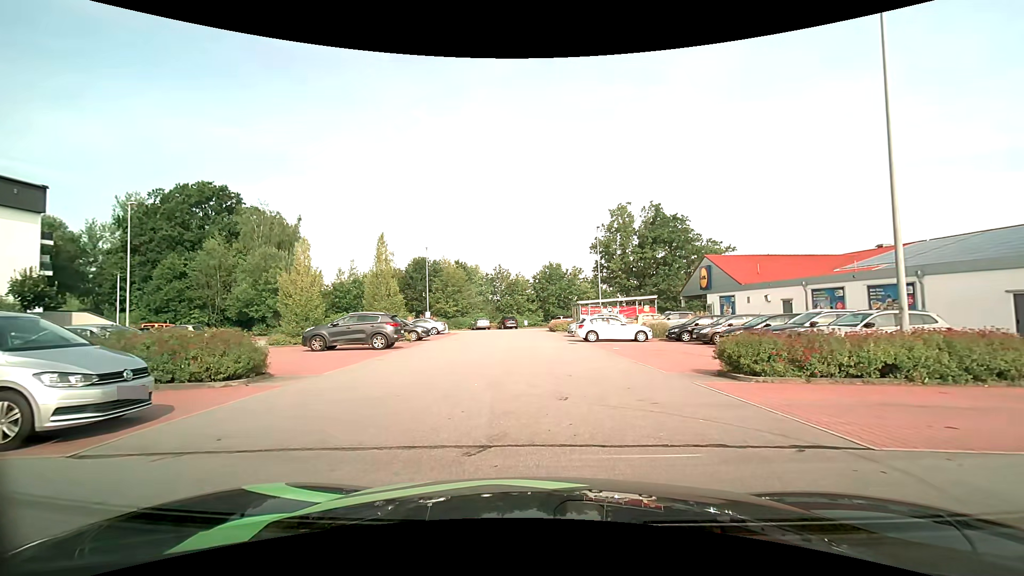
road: residential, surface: asphalt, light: Day
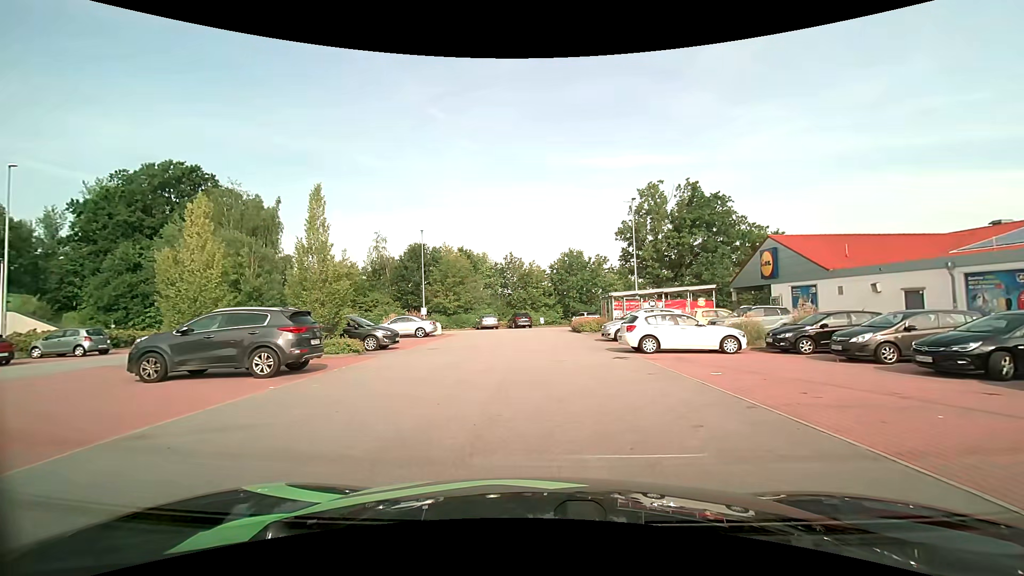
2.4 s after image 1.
(-0.4, +10.6) m; -3°
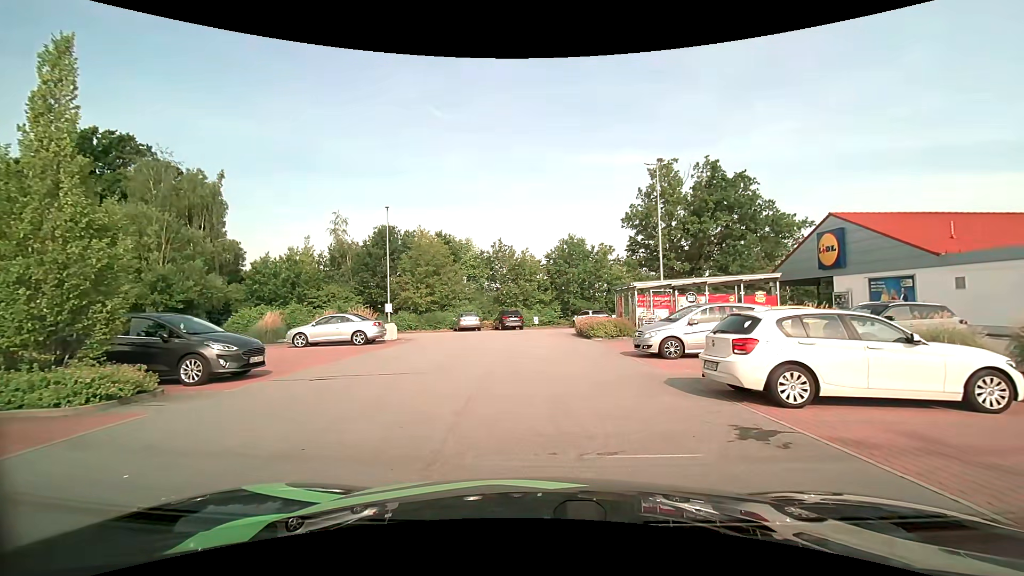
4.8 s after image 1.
(0.0, +9.8) m; 0°
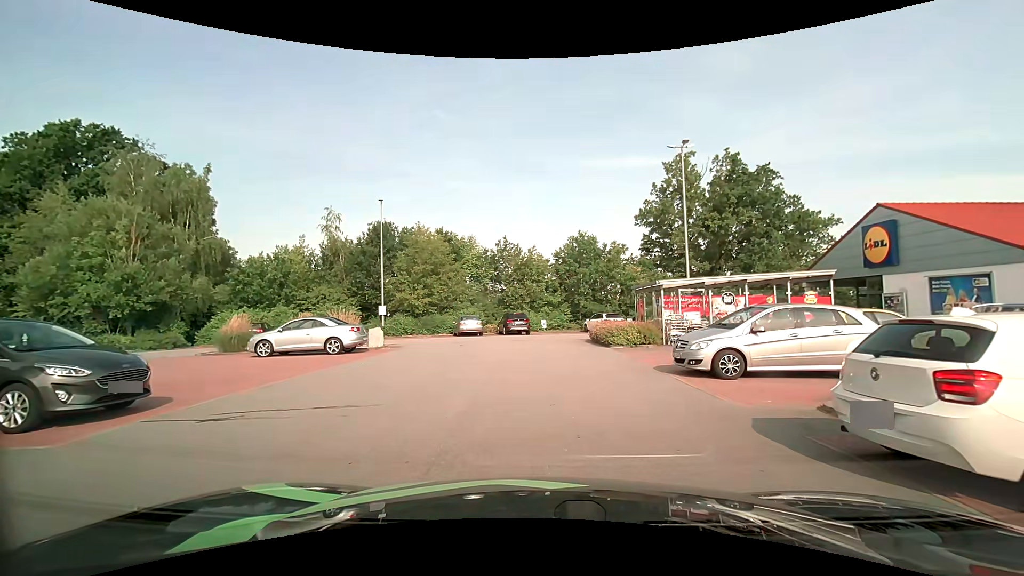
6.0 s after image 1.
(0.0, +3.6) m; -1°
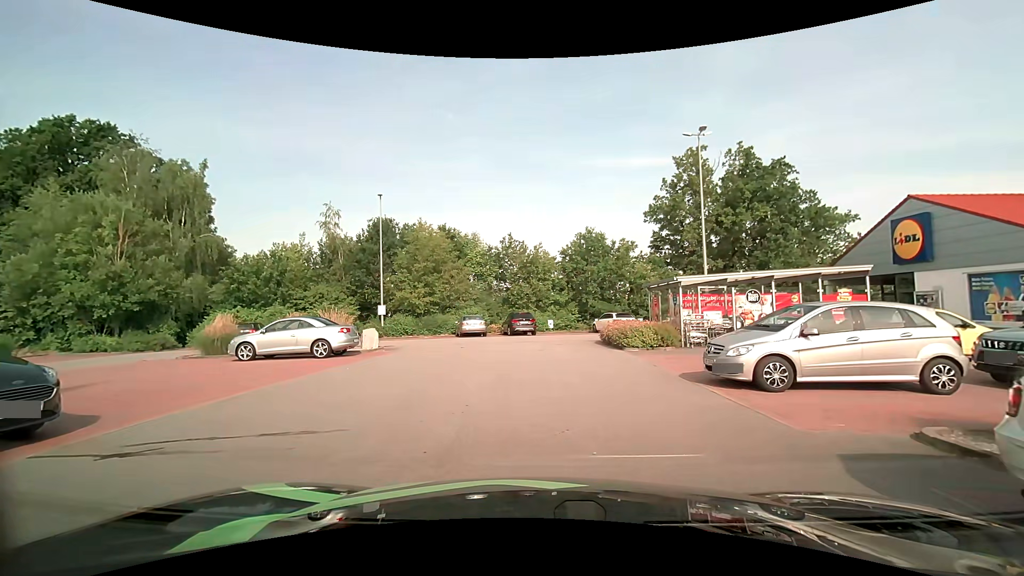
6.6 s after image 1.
(0.0, +1.7) m; -1°
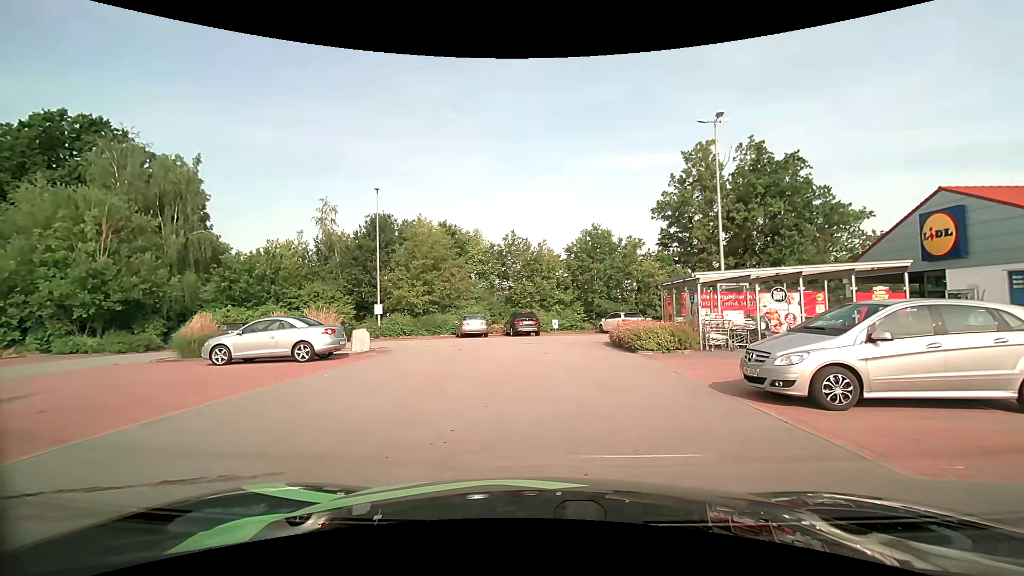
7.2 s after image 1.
(0.0, +1.6) m; -1°
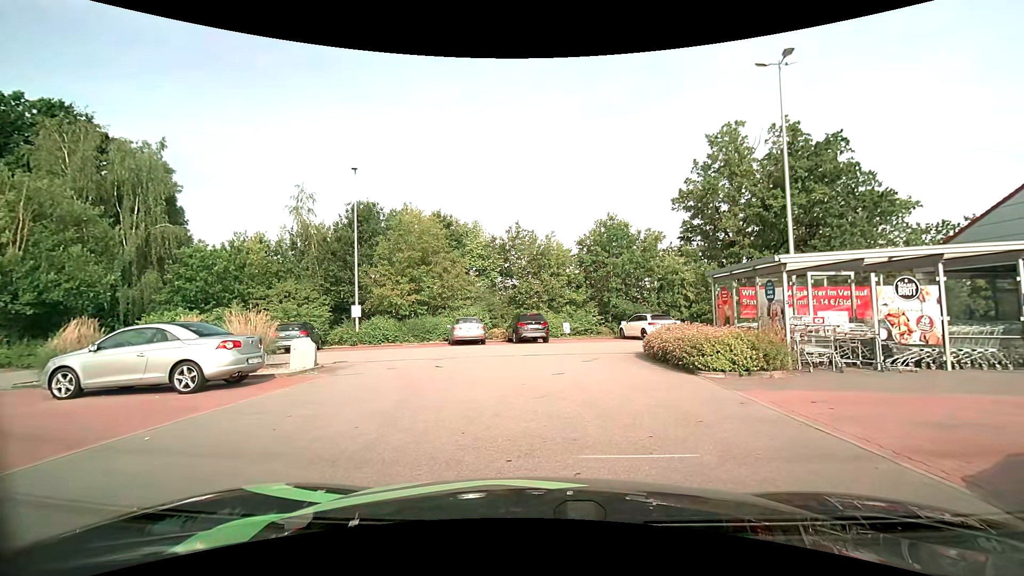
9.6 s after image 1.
(0.0, +5.4) m; +1°
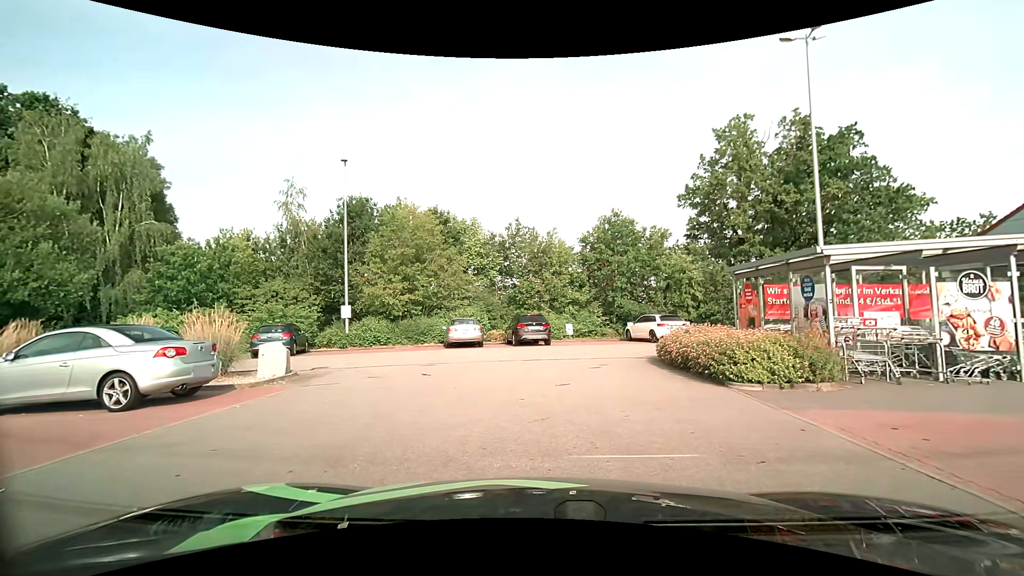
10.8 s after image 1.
(0.0, +1.6) m; +1°
